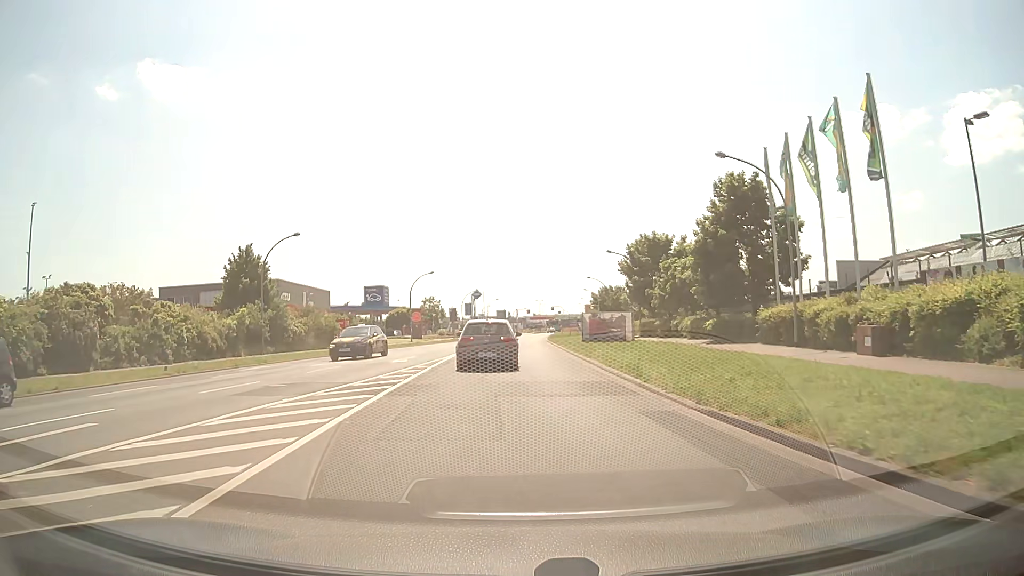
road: tertiary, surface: asphalt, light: Day
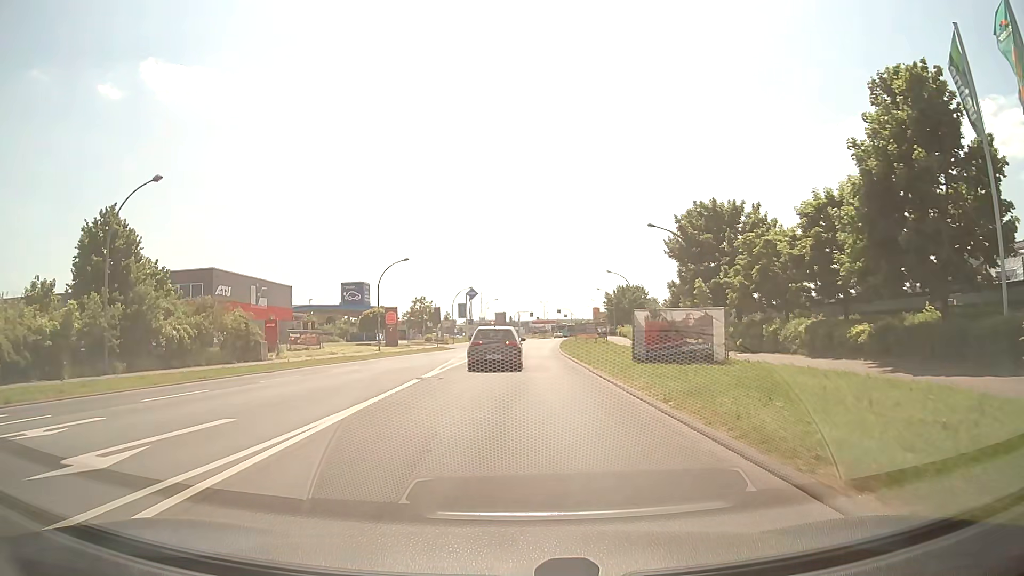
(-0.2, +18.7) m; -1°
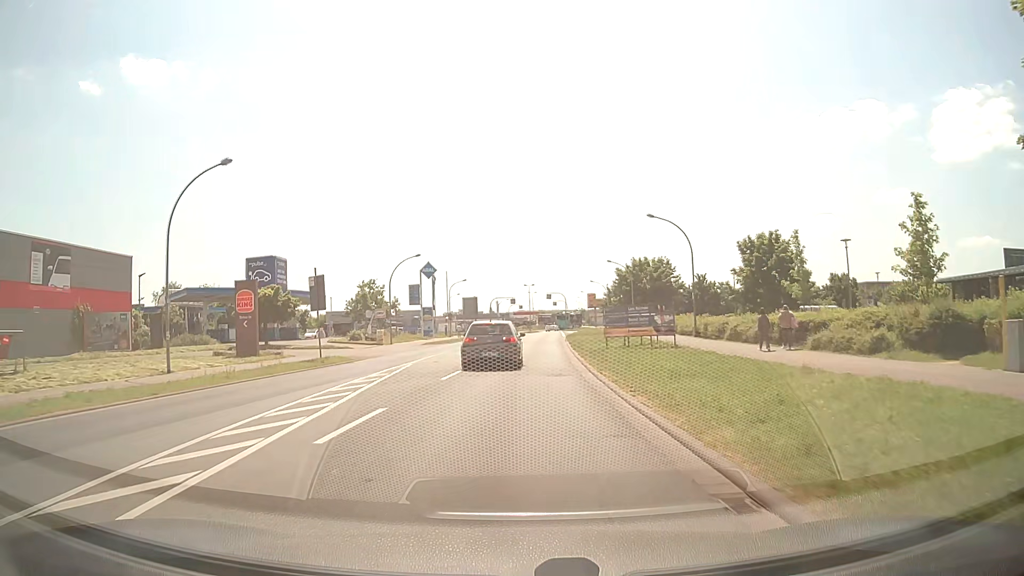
(+0.5, +34.1) m; +1°
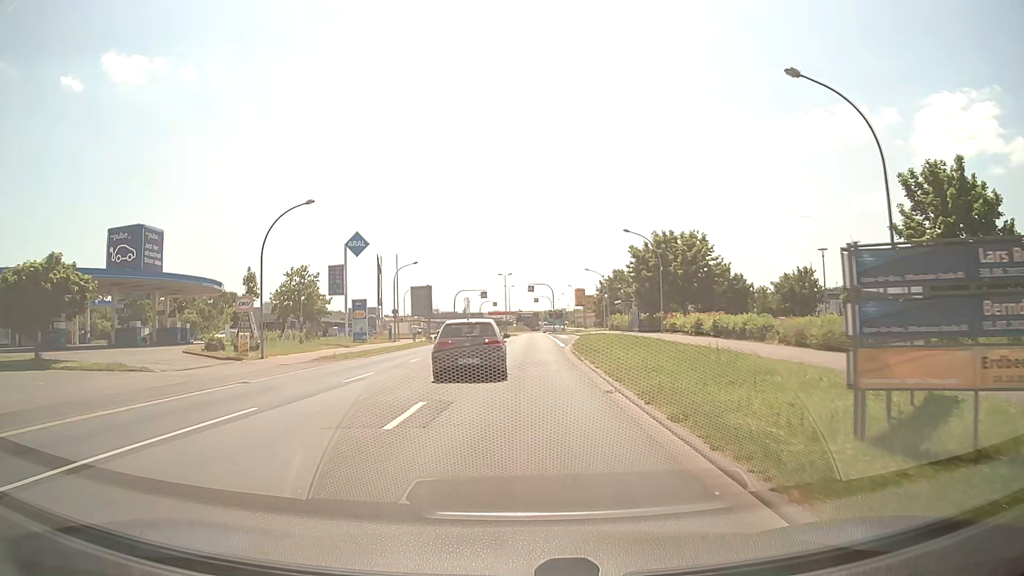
(+0.5, +25.8) m; +2°
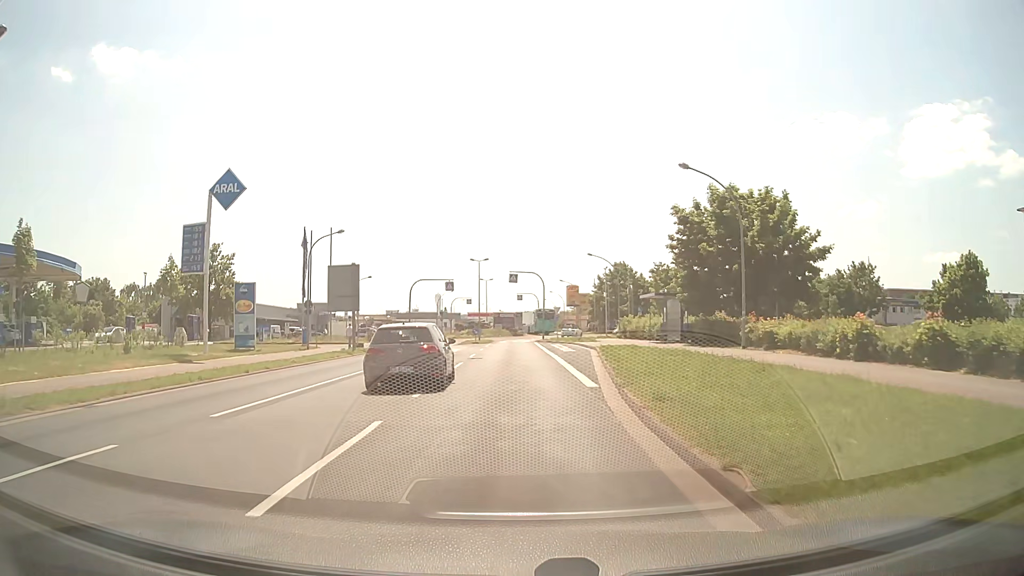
(+0.4, +22.6) m; +1°
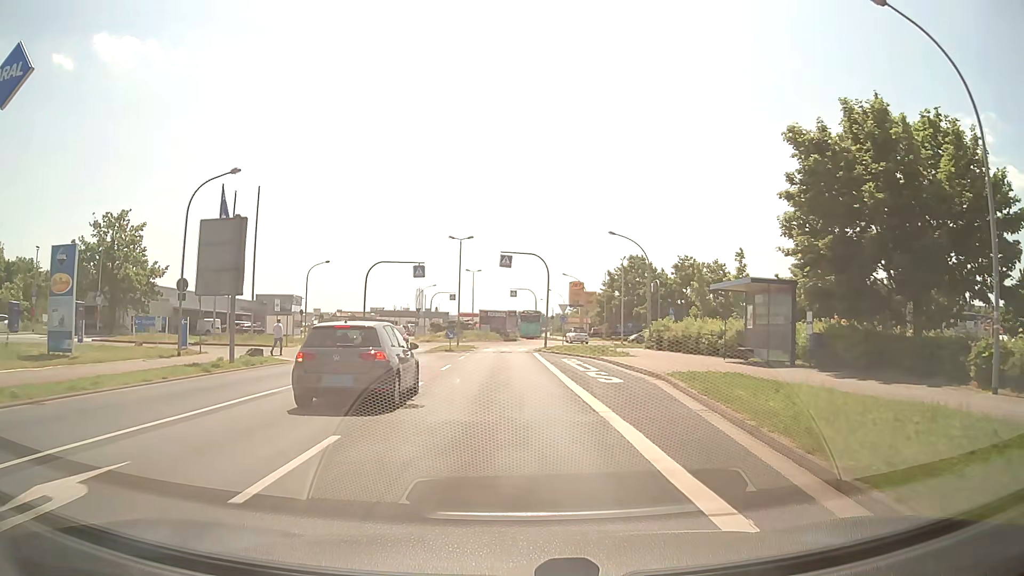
(+0.1, +17.0) m; +1°
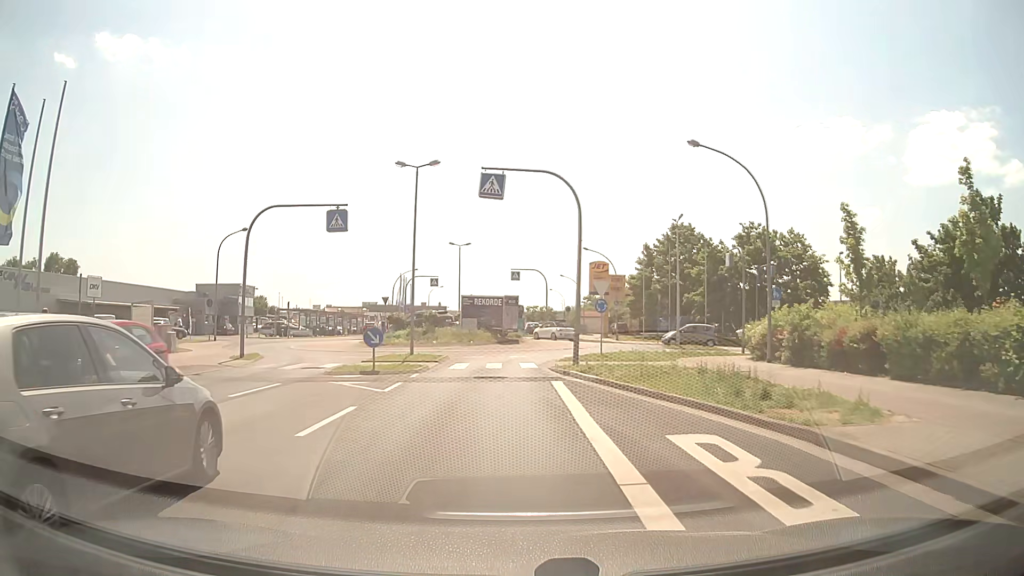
(+0.3, +21.8) m; -1°
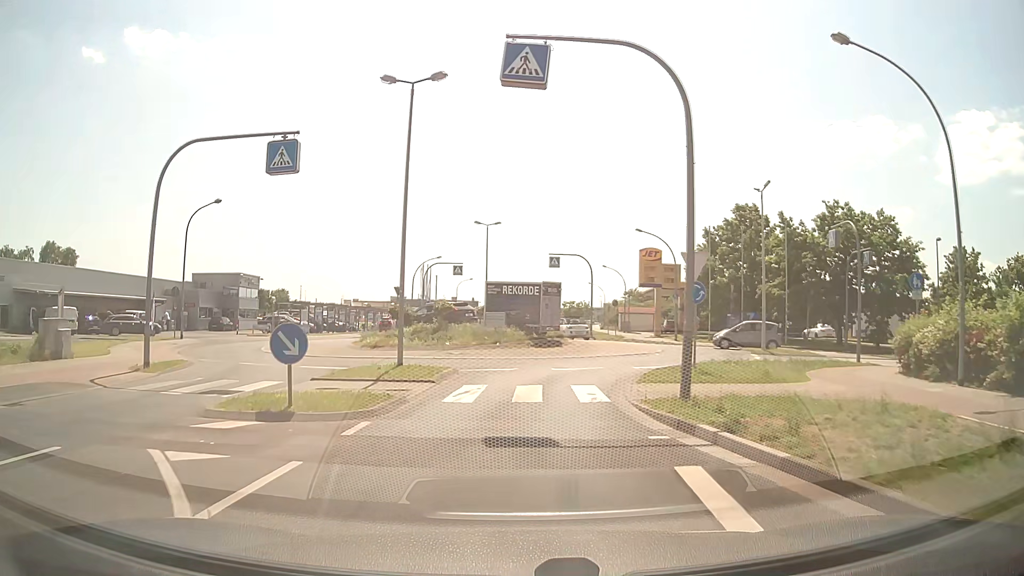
(-0.1, +9.6) m; -2°
(0, +10) (+1, +20) (+8, +27) (+18, +30) (+28, +30) (+38, +29) (+48, +29) (+58, +29) (+67, +28) (+77, +28) m
